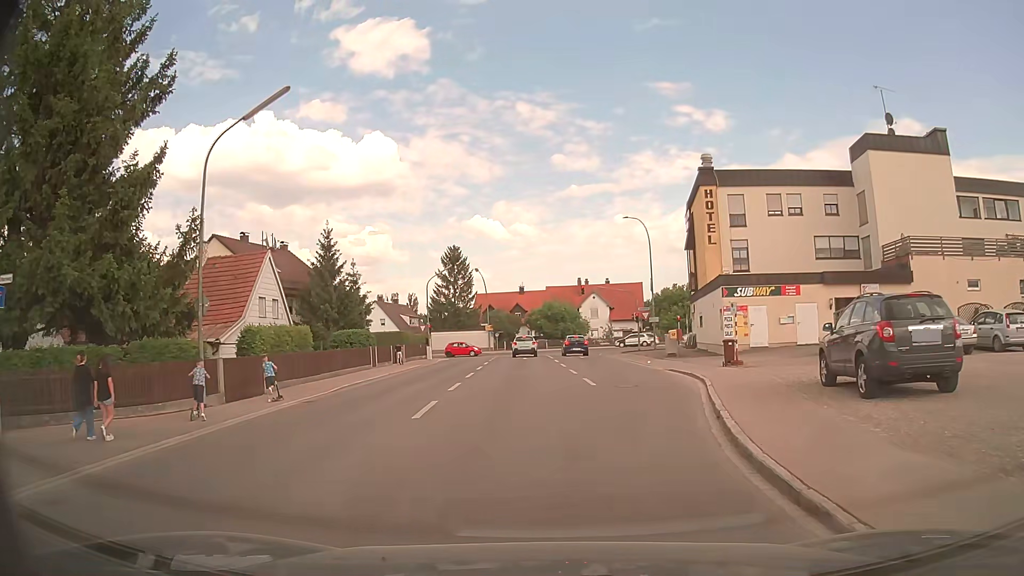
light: Day
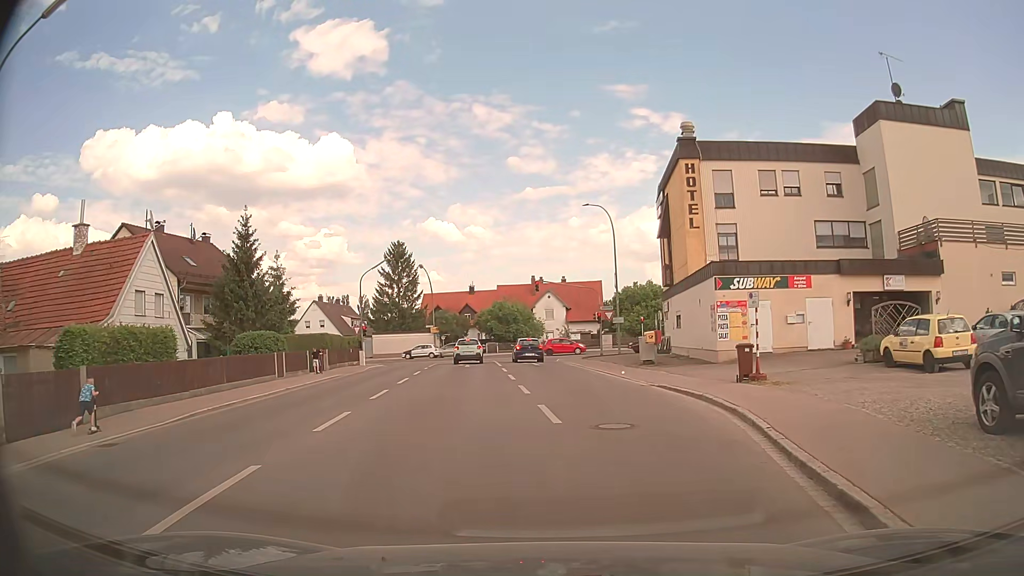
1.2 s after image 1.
(+0.1, +7.1) m; +4°
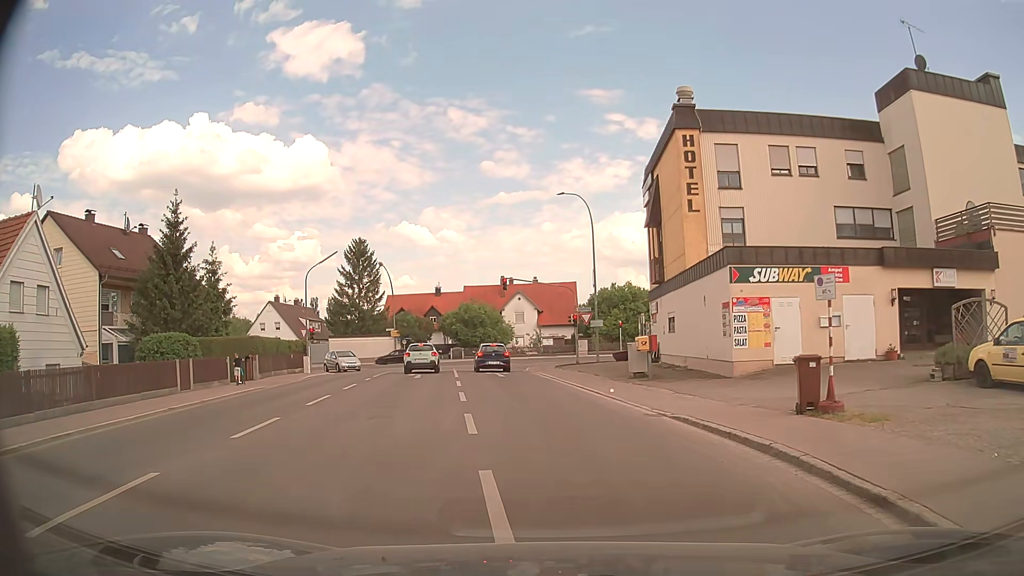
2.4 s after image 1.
(+0.1, +6.0) m; +1°
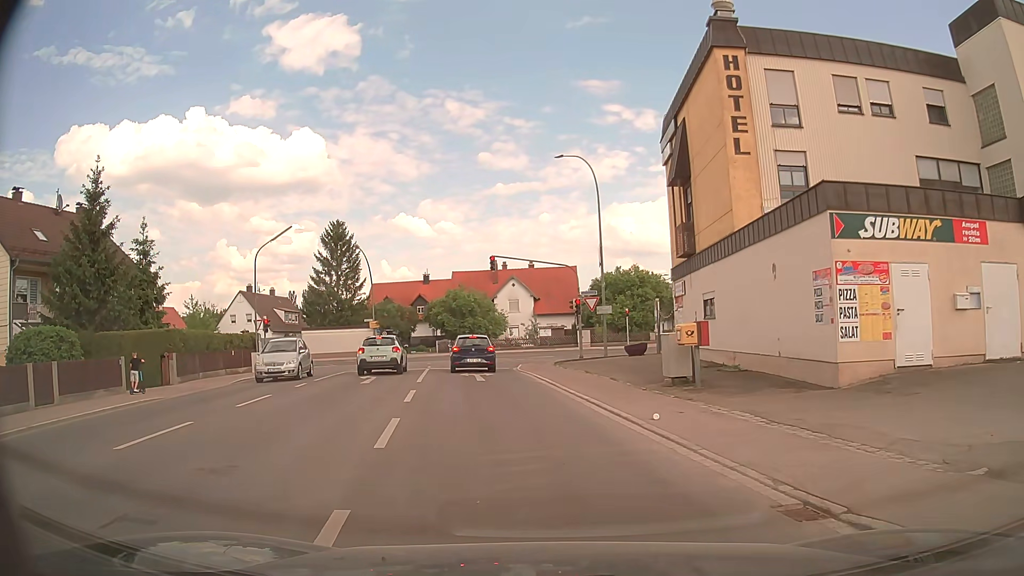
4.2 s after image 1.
(+0.2, +7.8) m; +1°
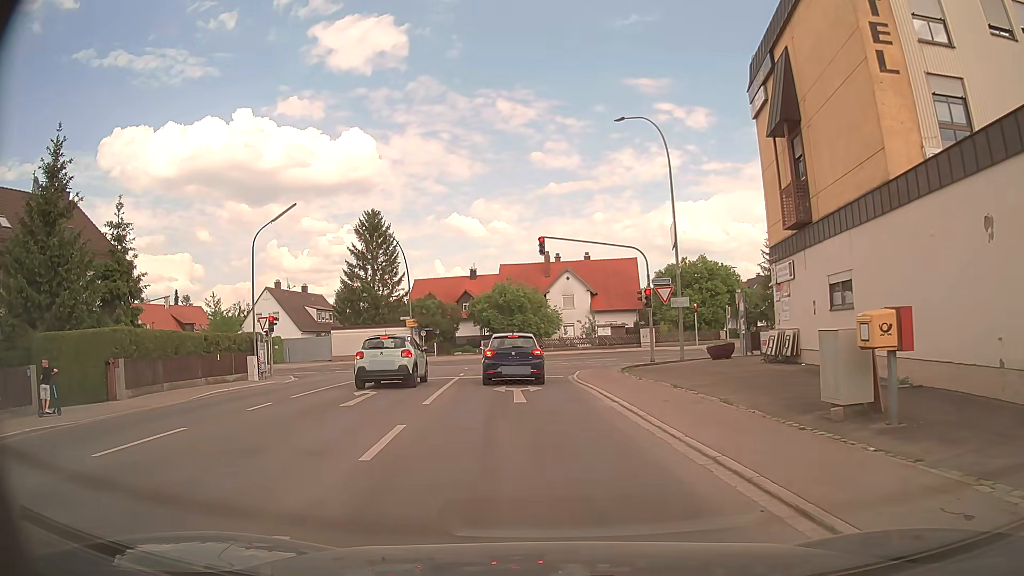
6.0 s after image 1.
(-0.2, +6.9) m; -4°
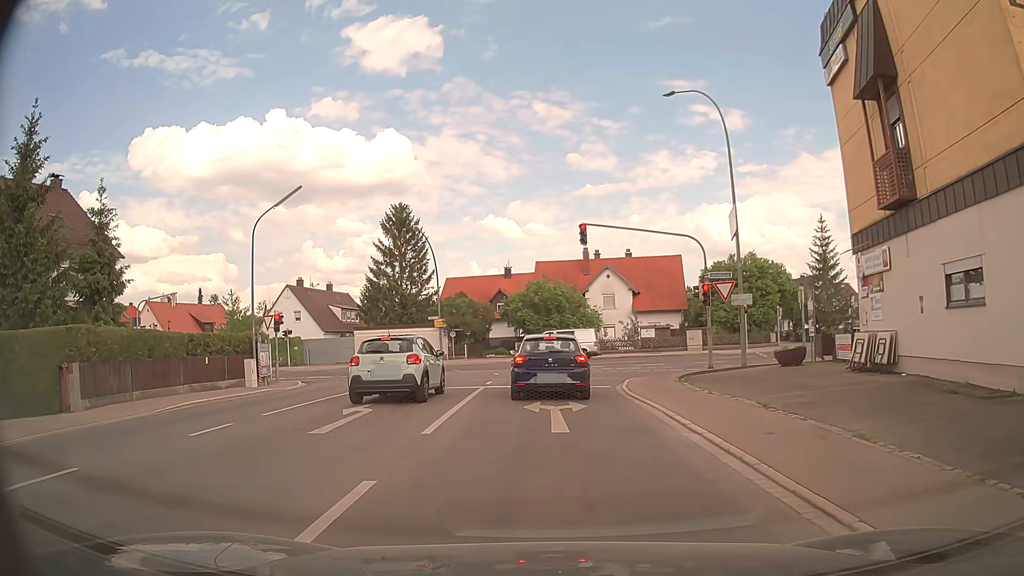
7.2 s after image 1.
(-0.1, +4.0) m; -3°
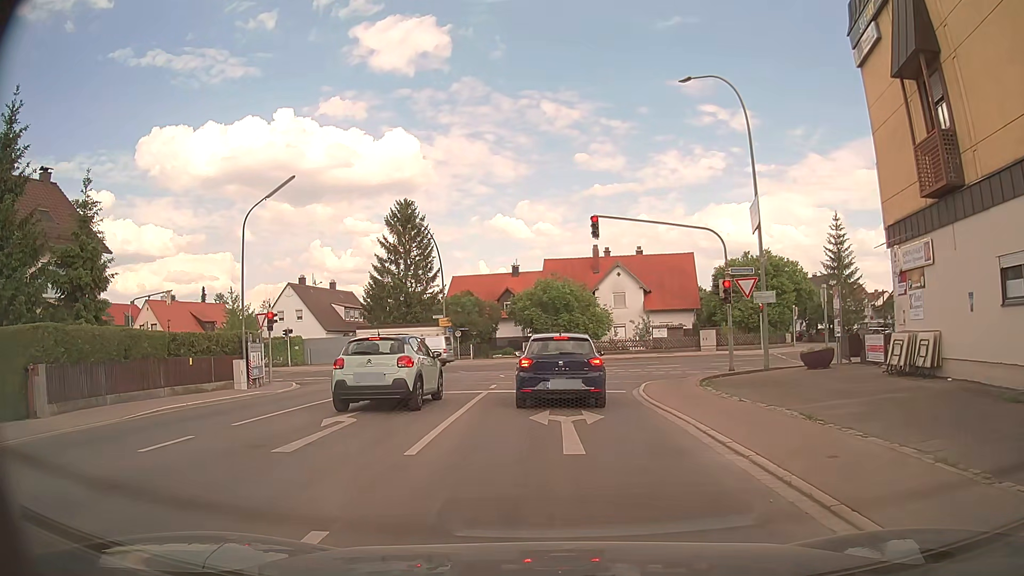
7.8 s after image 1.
(0.0, +1.7) m; -2°
